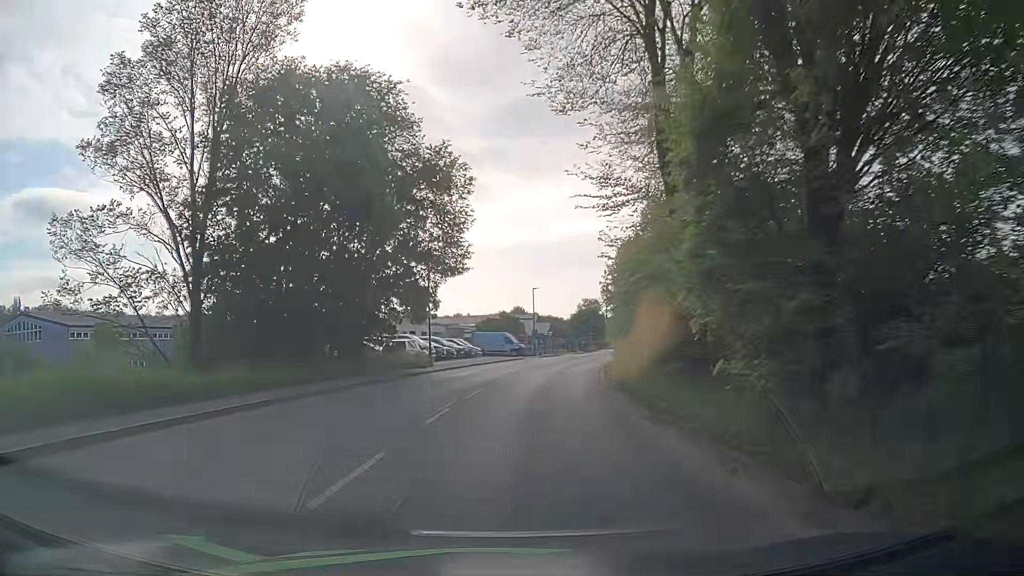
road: tertiary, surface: asphalt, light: Day
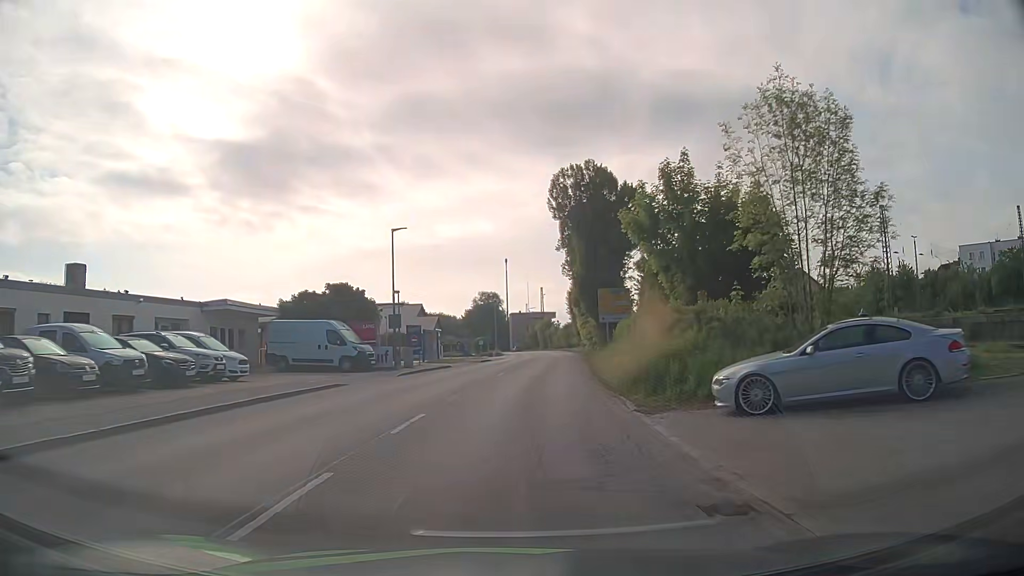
(+2.6, +37.0) m; +9°
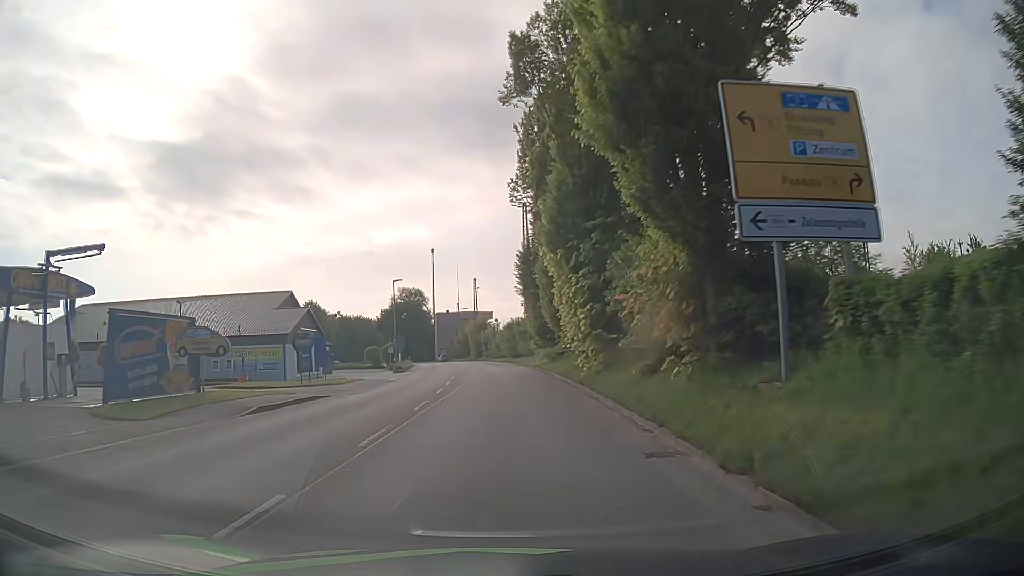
(+2.0, +36.7) m; +6°
(0, +10) (0, +20) (-1, +30) (-2, +40) (-2, +50) (-3, +60) (-5, +70) (-6, +80) (-7, +90) (-9, +99) m
